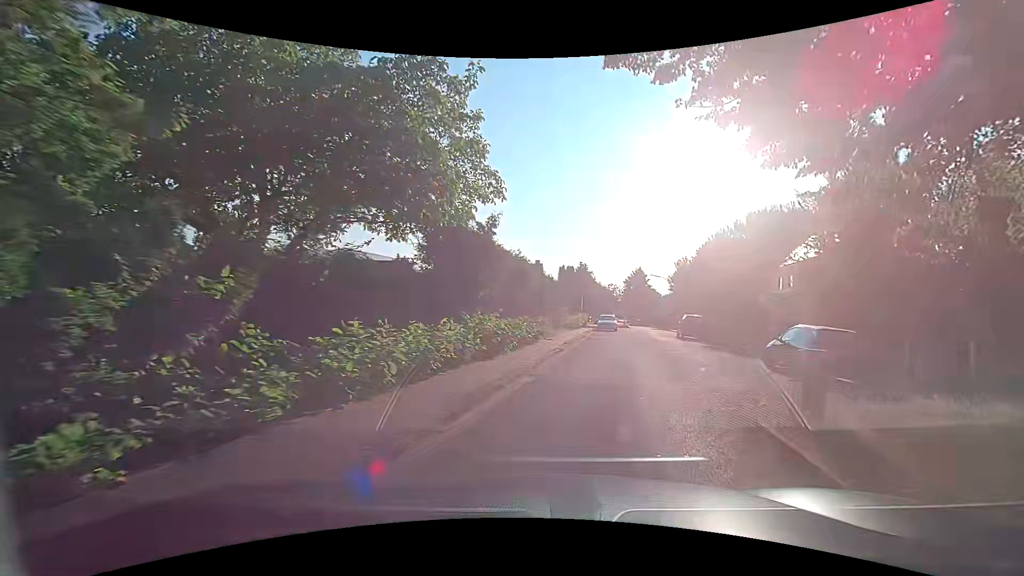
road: residential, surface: asphalt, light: Day
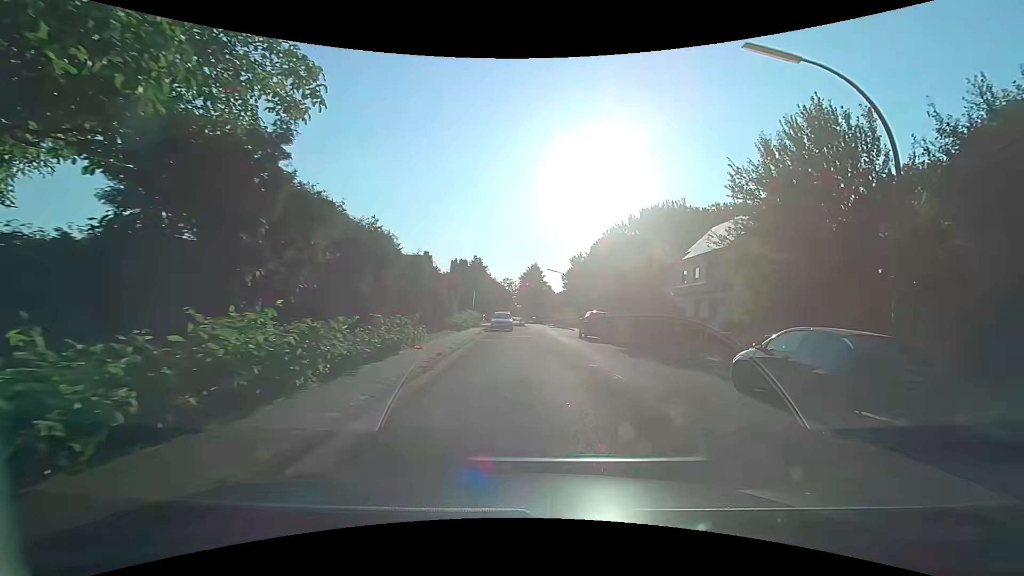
(+0.6, +6.9) m; +11°
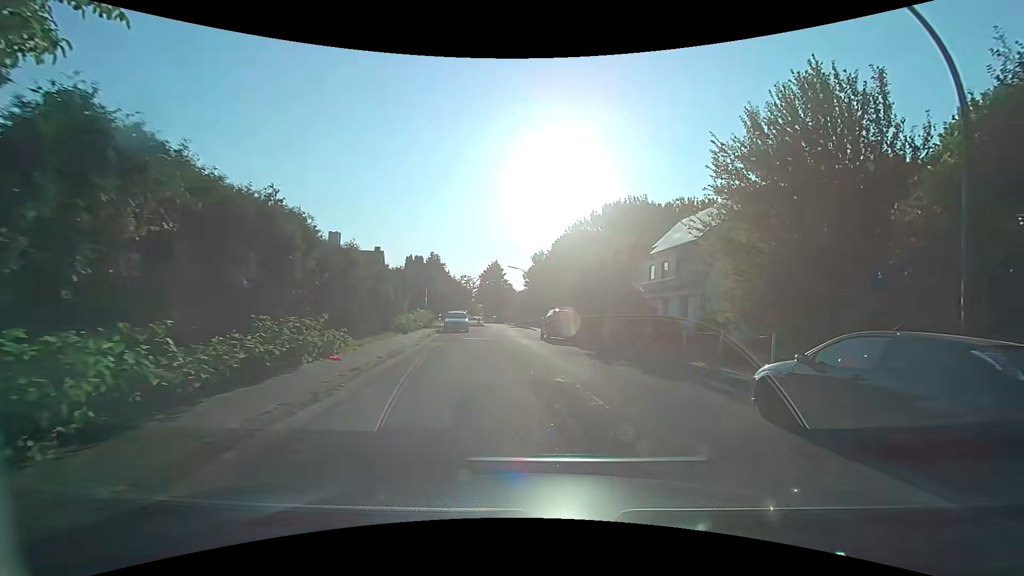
(+0.2, +3.5) m; +5°
(0, +10) (0, +20) (-1, +30) (-1, +40) (-2, +50) (-3, +60) (-4, +70) (-5, +80) (-7, +89) (-10, +99) m
